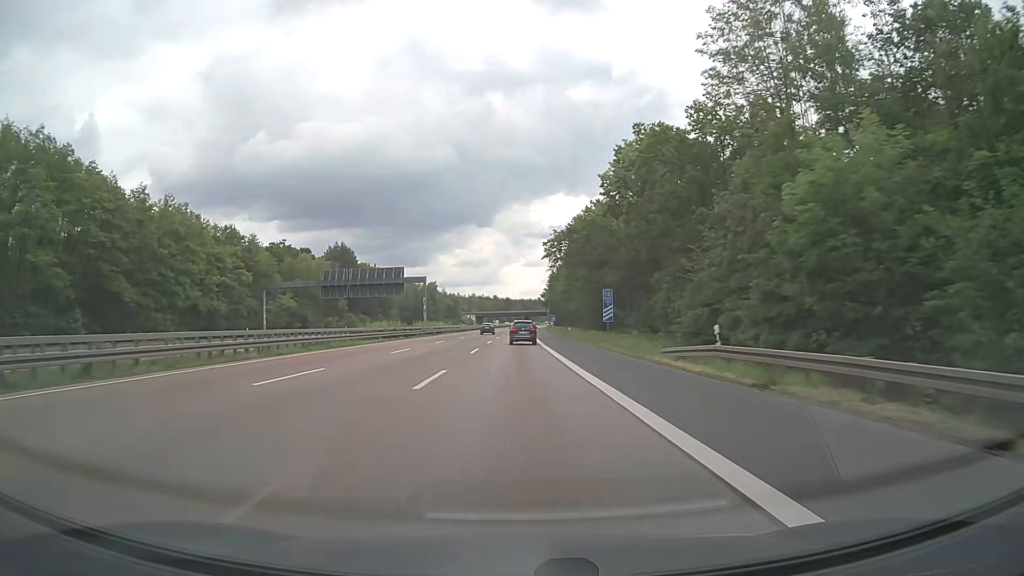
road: motorway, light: Day
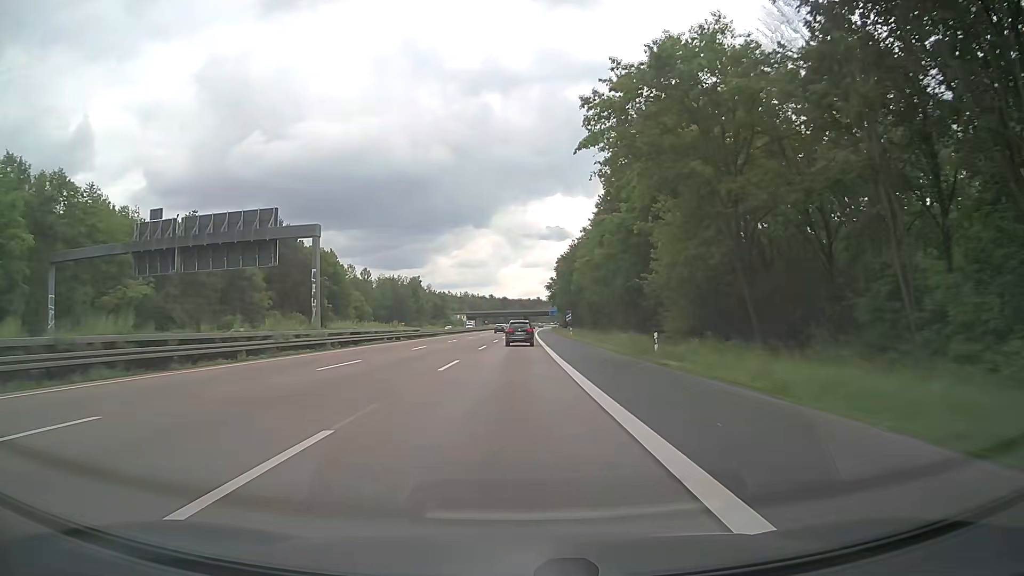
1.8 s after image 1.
(+0.3, +47.8) m; 0°
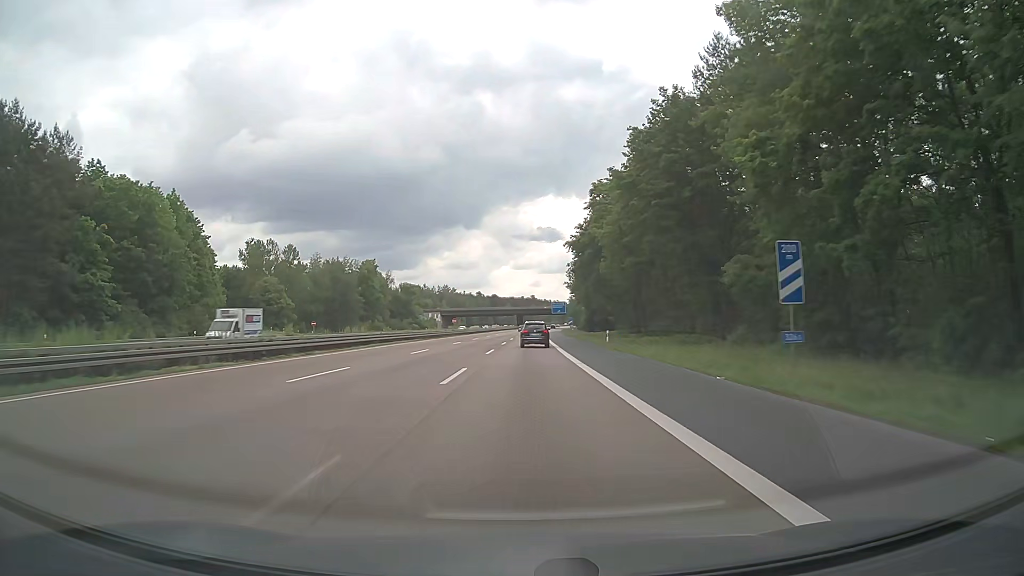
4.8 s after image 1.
(0.0, +76.9) m; +1°
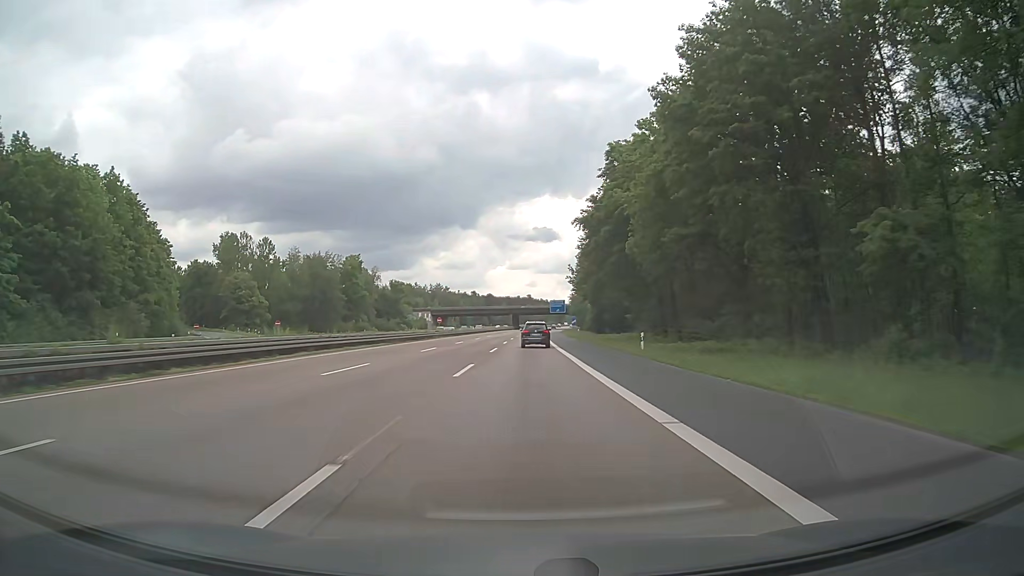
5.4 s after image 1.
(0.0, +15.2) m; 0°
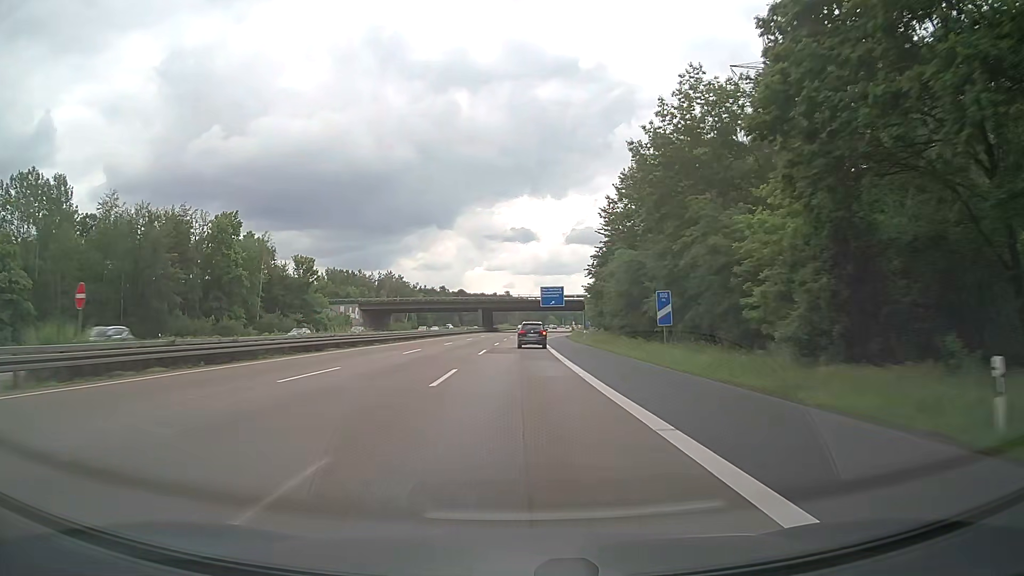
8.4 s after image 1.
(+1.2, +75.0) m; +2°
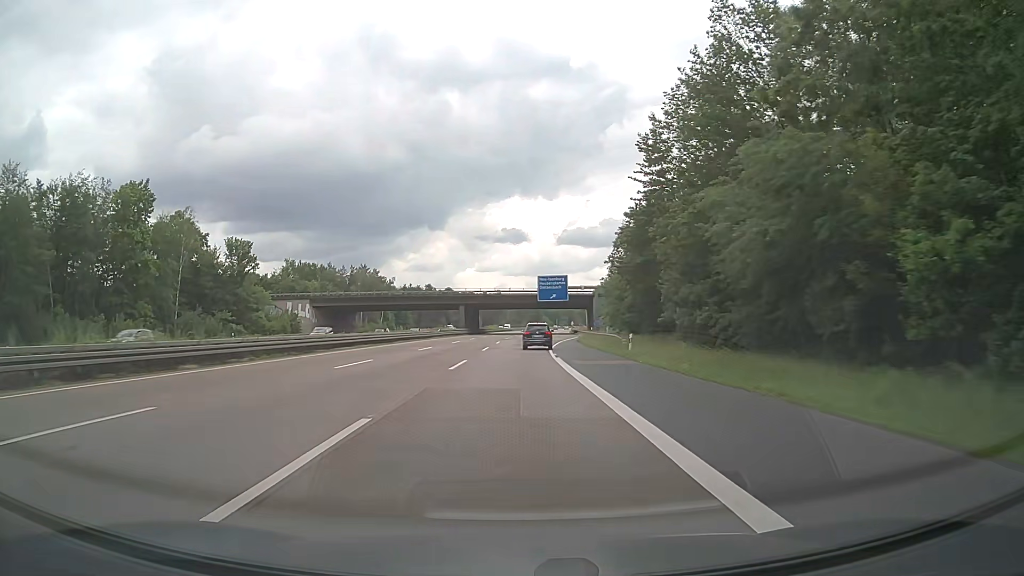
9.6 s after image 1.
(+0.3, +29.6) m; +1°
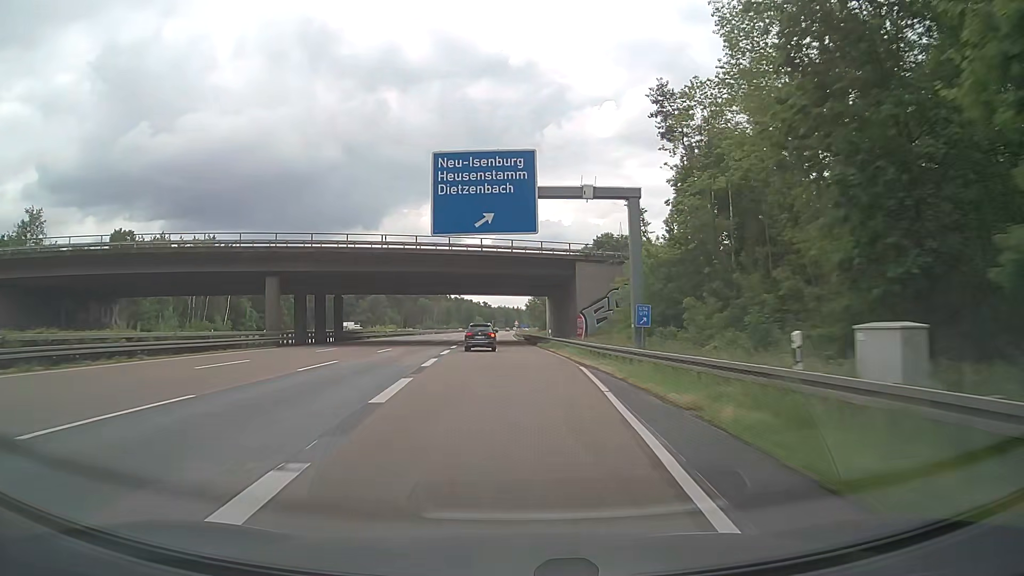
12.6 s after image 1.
(+3.8, +72.8) m; +5°
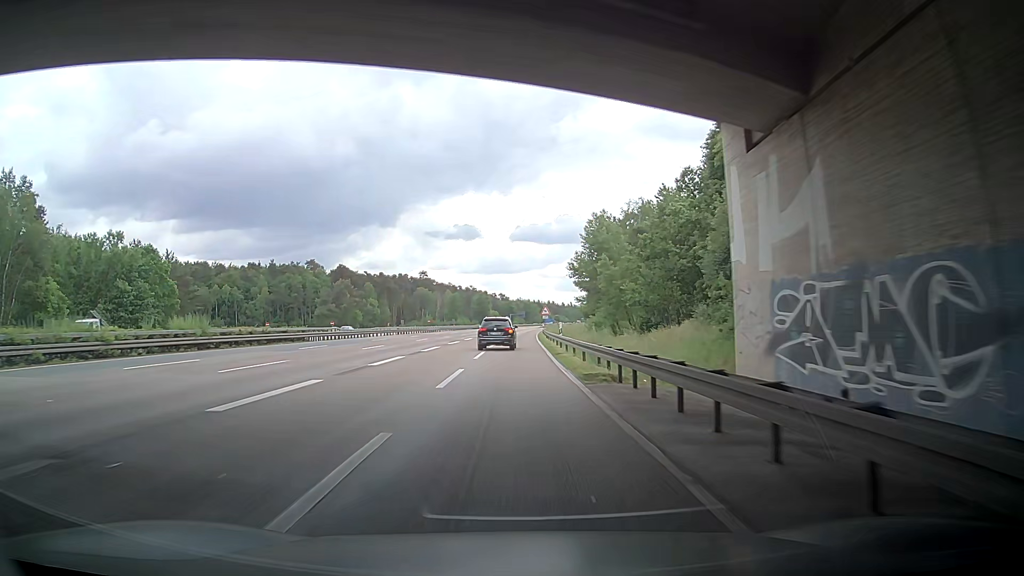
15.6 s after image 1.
(-0.9, +74.5) m; -1°
(0, +10) (0, +20) (0, +30) (0, +40) (0, +50) (0, +60) (0, +70) (0, +80) (0, +90) (0, +100) m
